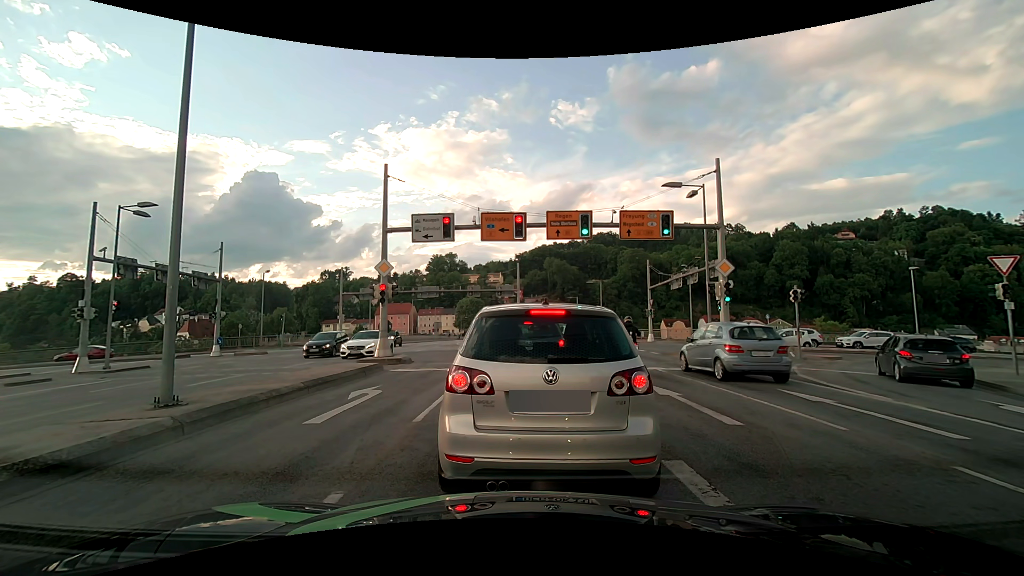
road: primary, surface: asphalt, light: Day
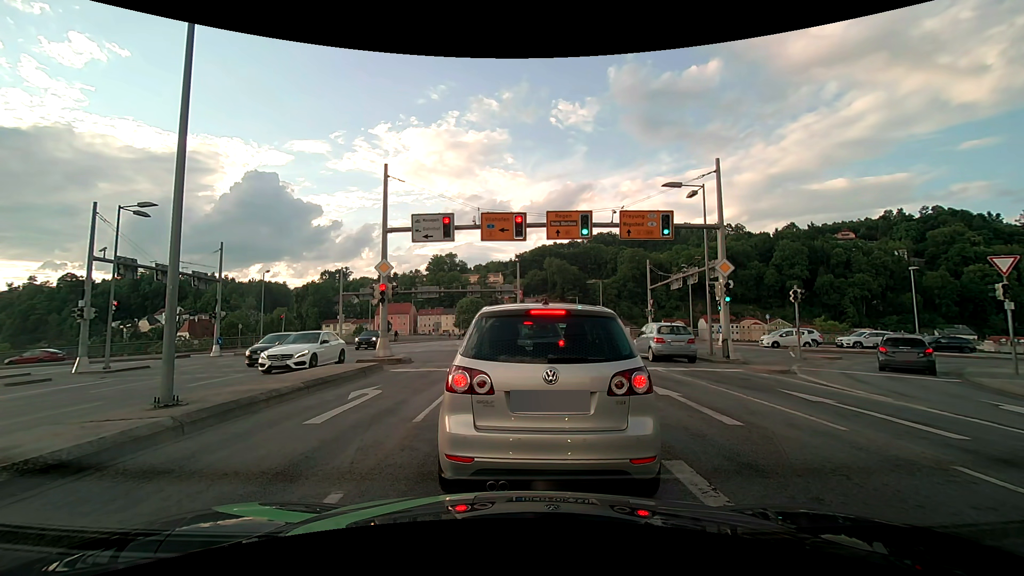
(0.0, 0.0) m; 0°
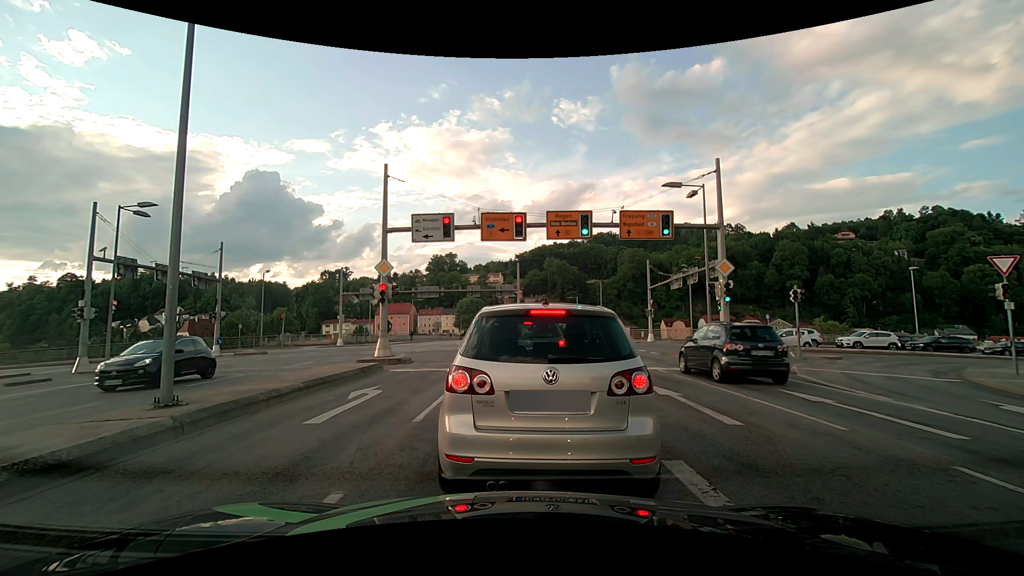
(0.0, 0.0) m; 0°
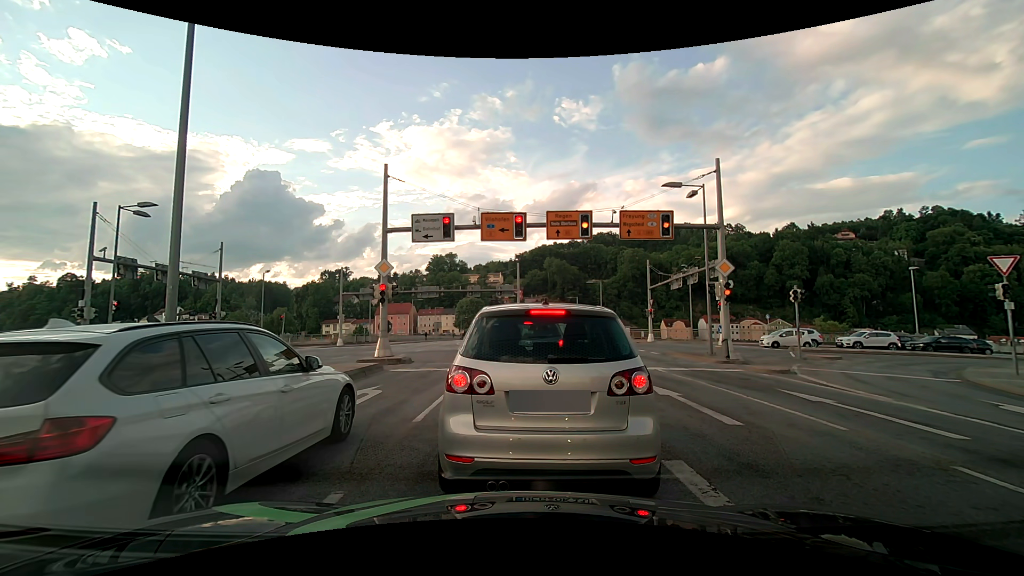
(0.0, 0.0) m; 0°
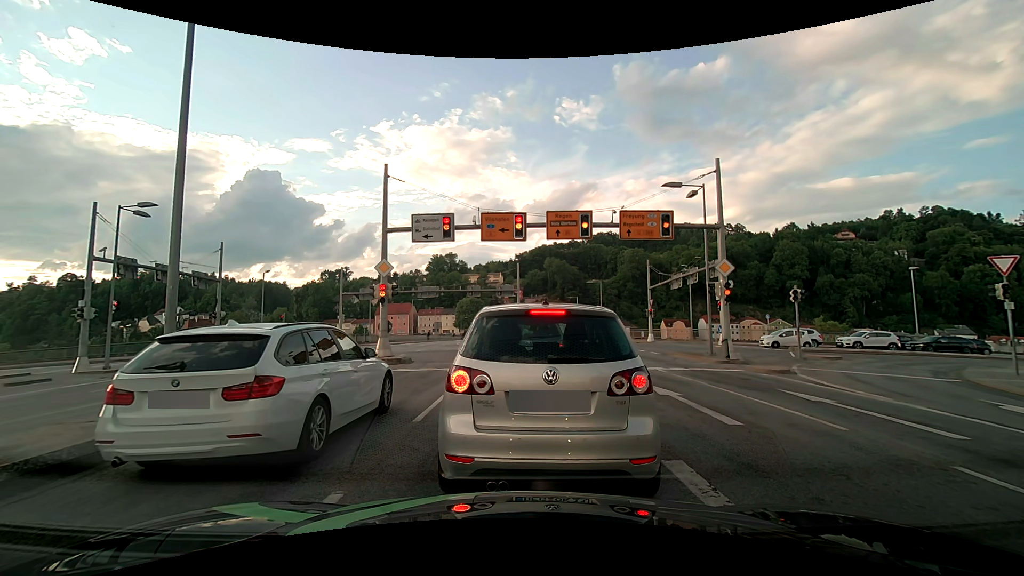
(0.0, 0.0) m; 0°
(0, +10) (+1, +20) (0, +30) (-3, +39) (-10, +46) (-20, +46) (-30, +46) (-40, +46) (-50, +47) (-60, +47) m
